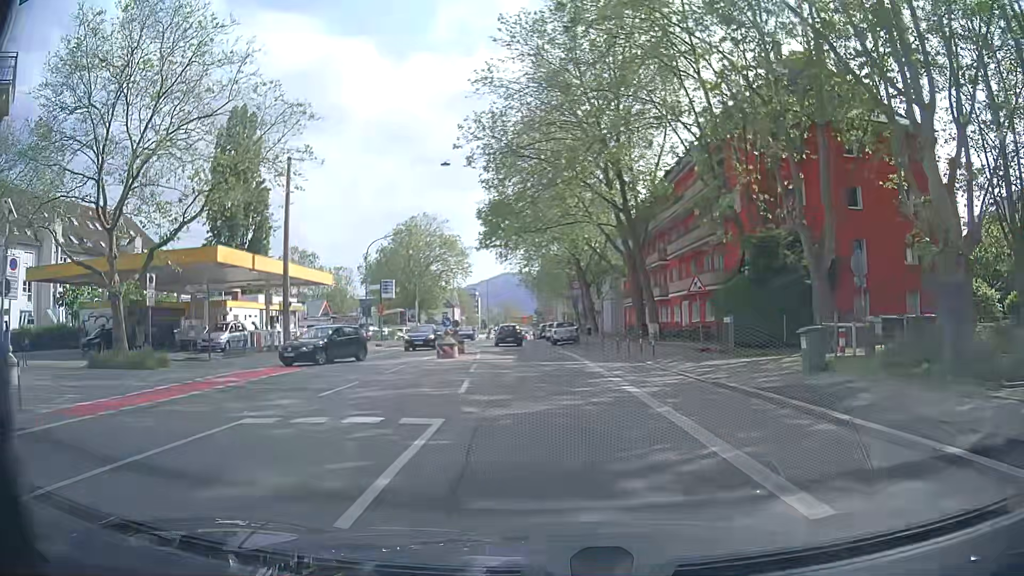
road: secondary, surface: asphalt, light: Day
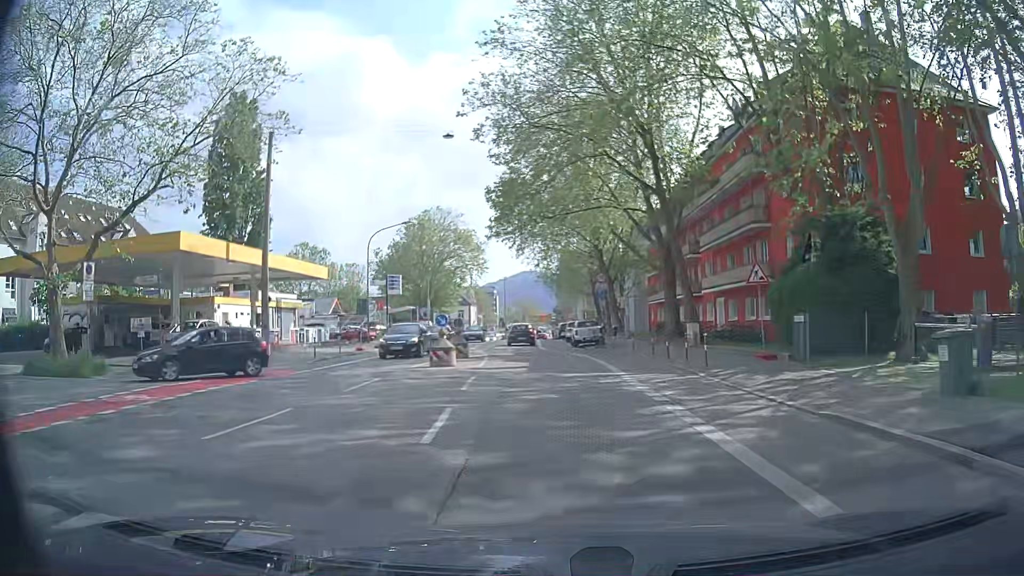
(-0.1, +5.4) m; 0°
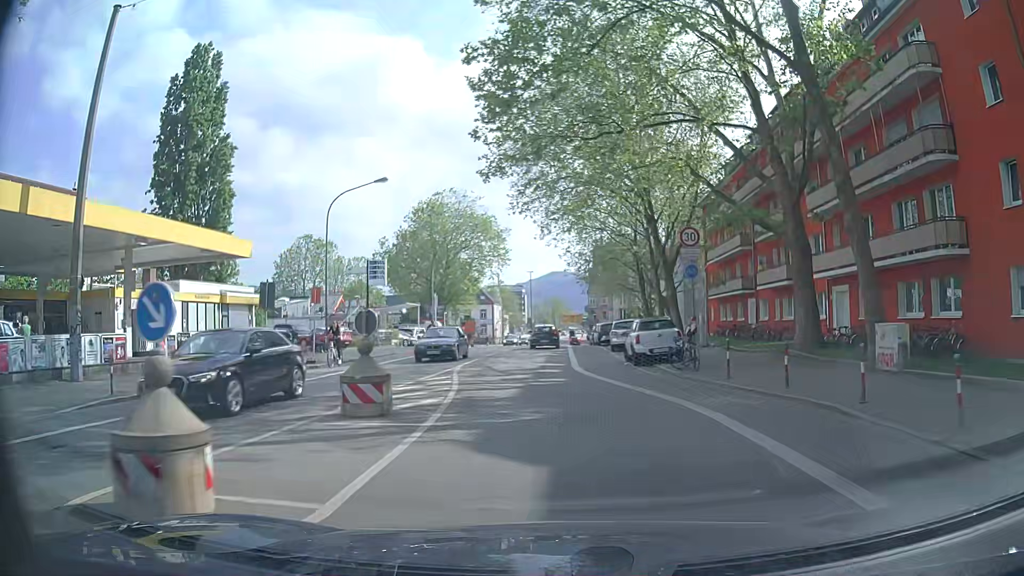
(-0.6, +16.6) m; -3°
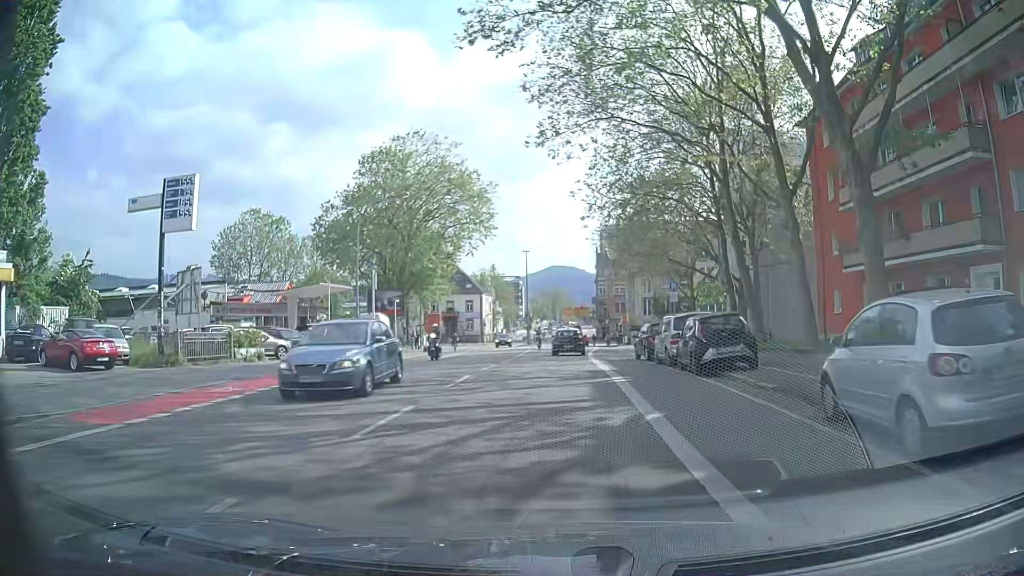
(-0.5, +28.4) m; +1°
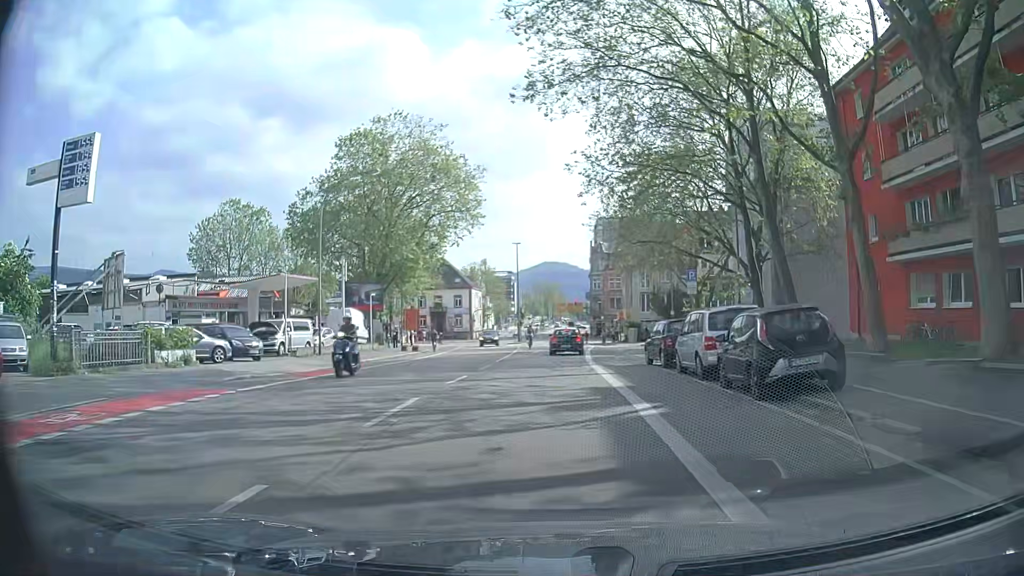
(-0.1, +5.6) m; -1°
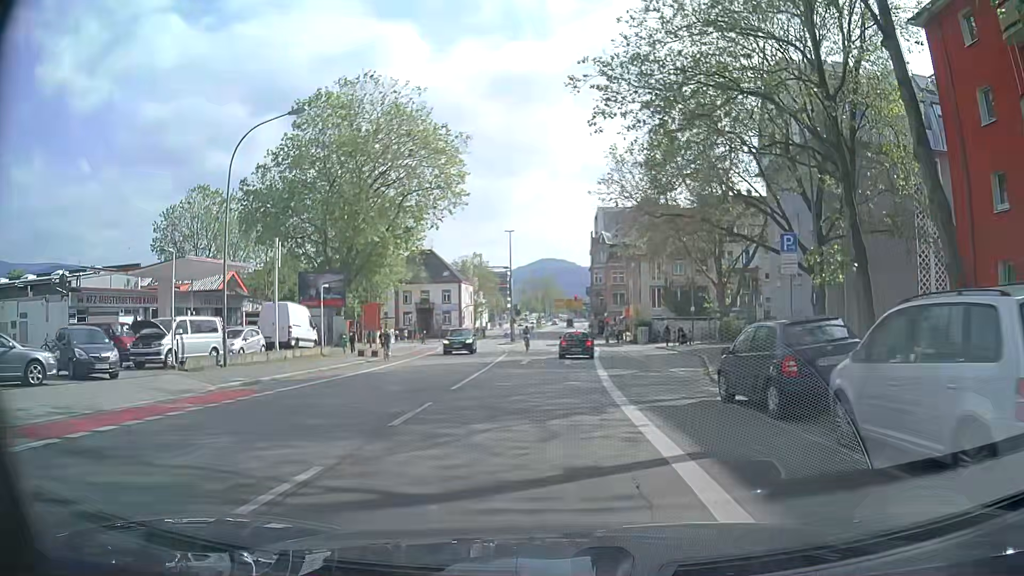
(0.0, +10.7) m; +1°
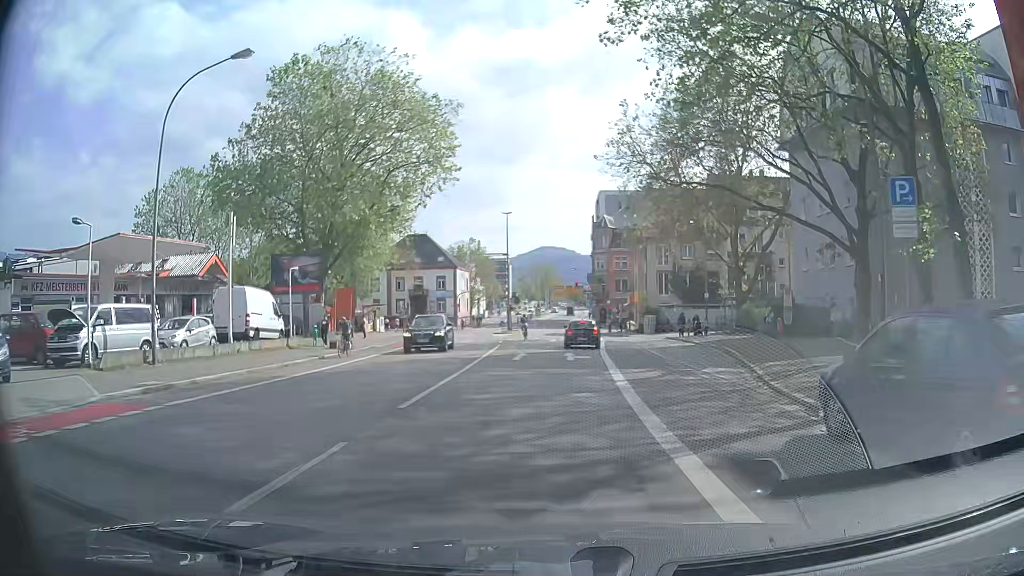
(0.0, +5.1) m; 0°
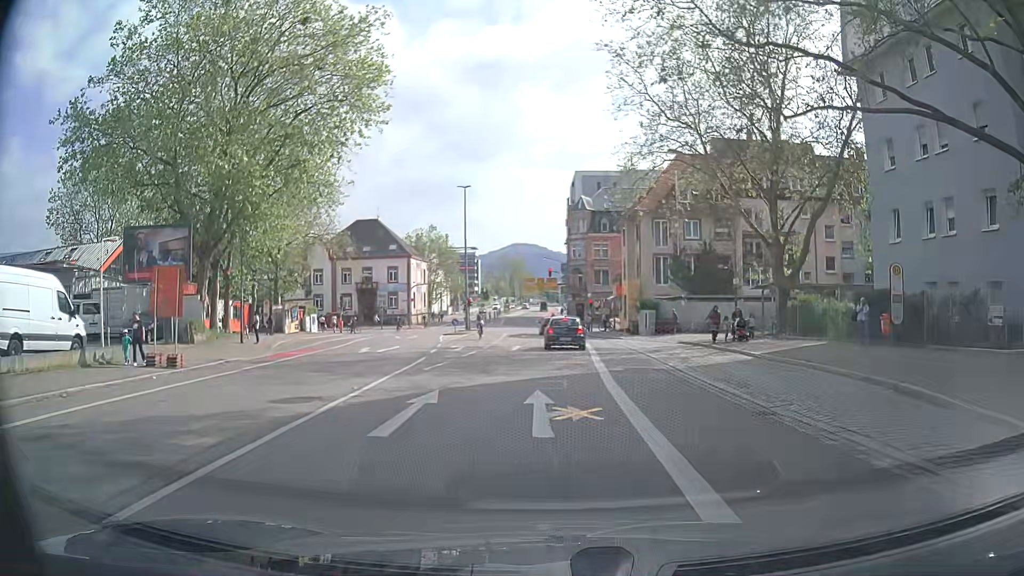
(+0.2, +15.0) m; +2°
